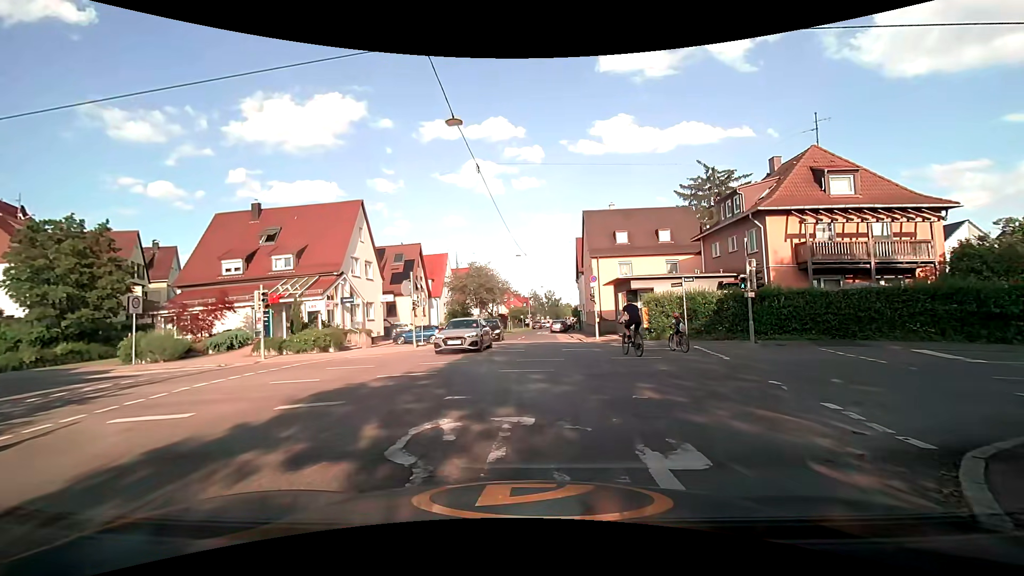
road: tertiary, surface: asphalt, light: Day
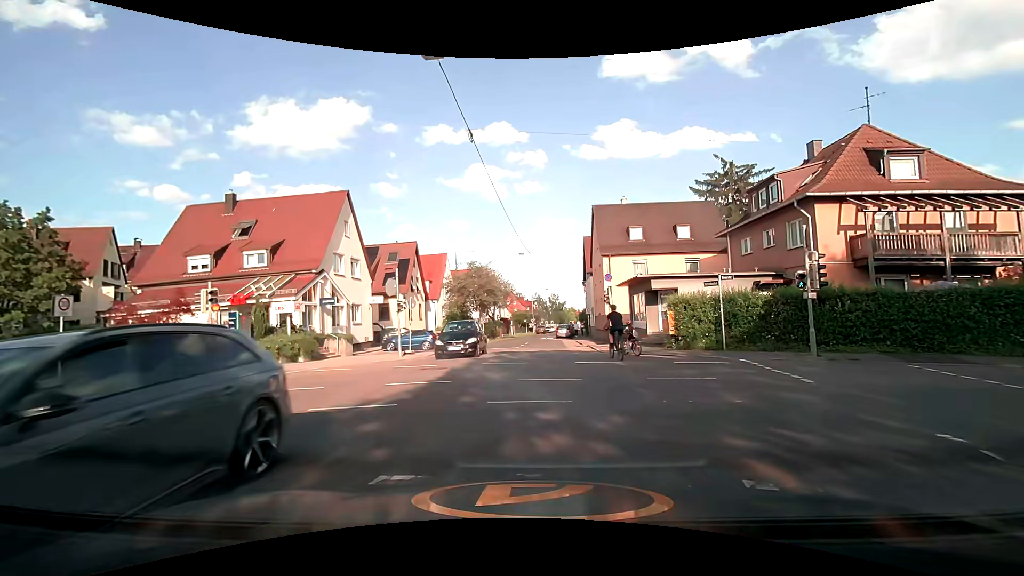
(+0.1, +4.0) m; +1°
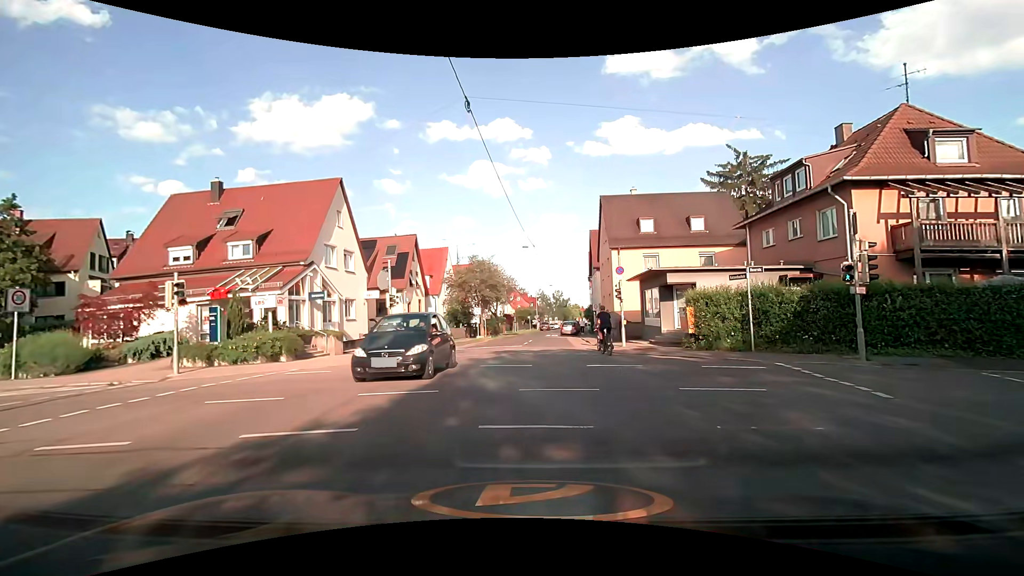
(0.0, +2.0) m; -2°
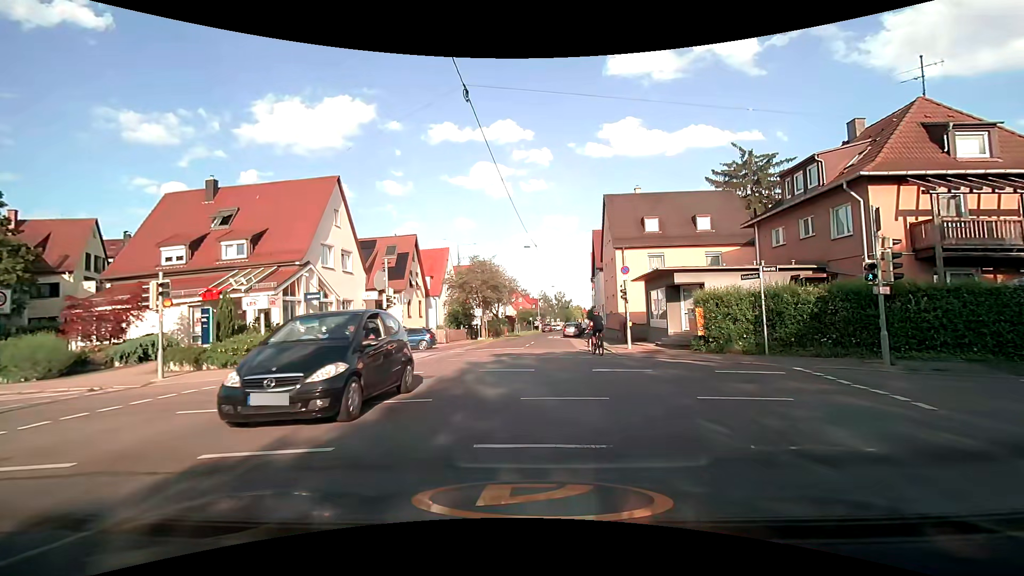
(0.0, +0.8) m; 0°
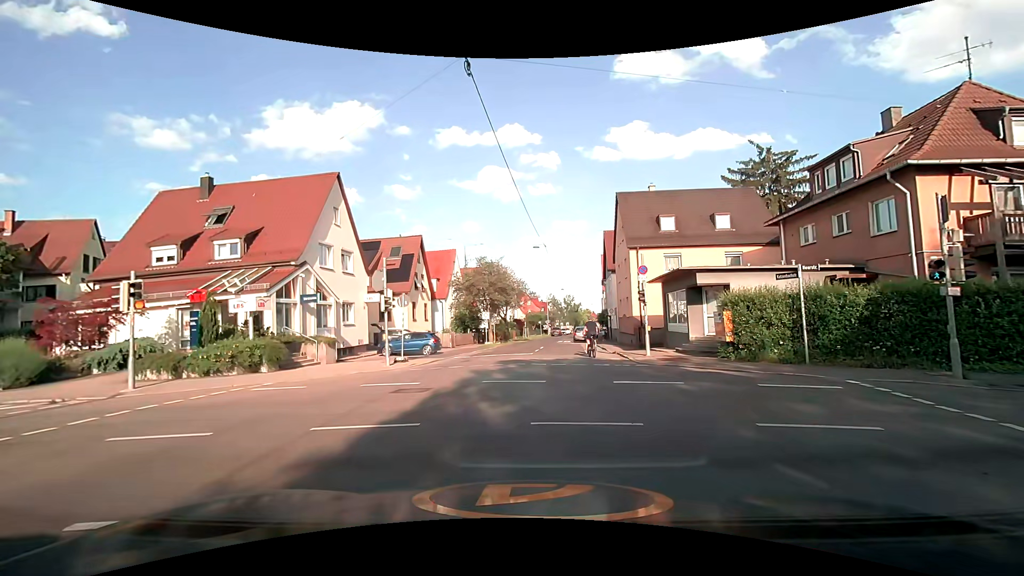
(0.0, +1.7) m; +1°
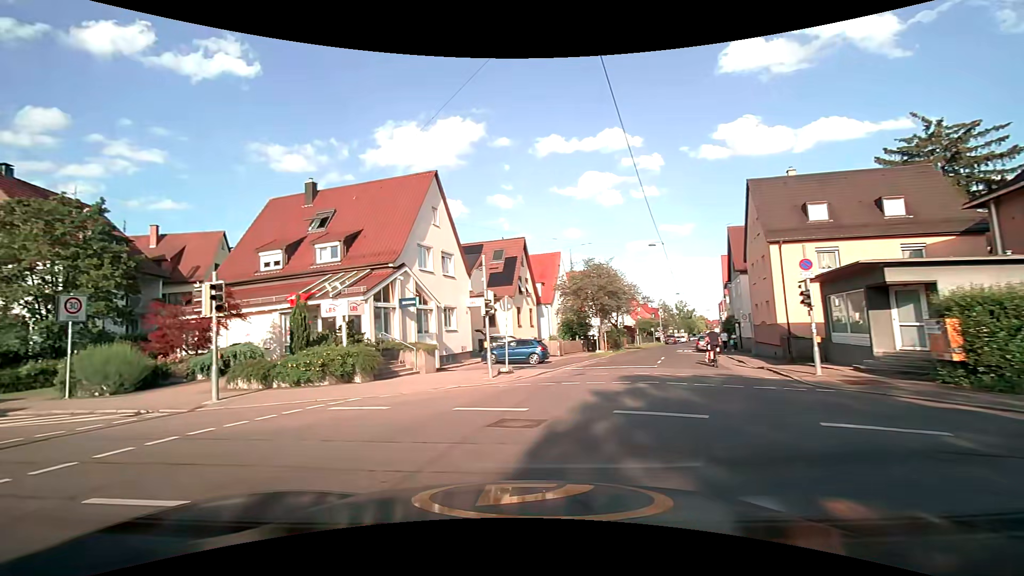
(-0.3, +3.2) m; -11°
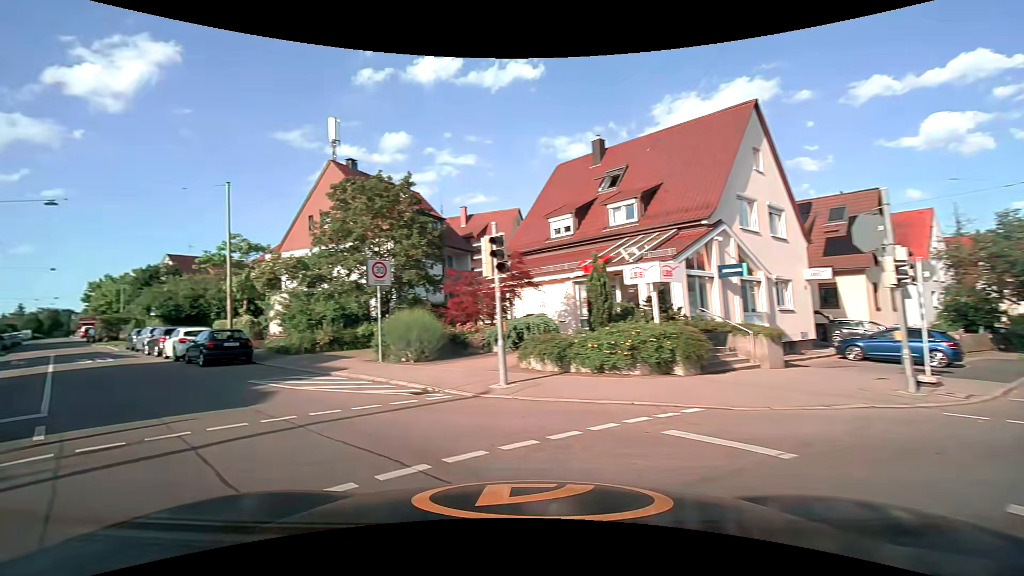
(-1.5, +4.9) m; -32°
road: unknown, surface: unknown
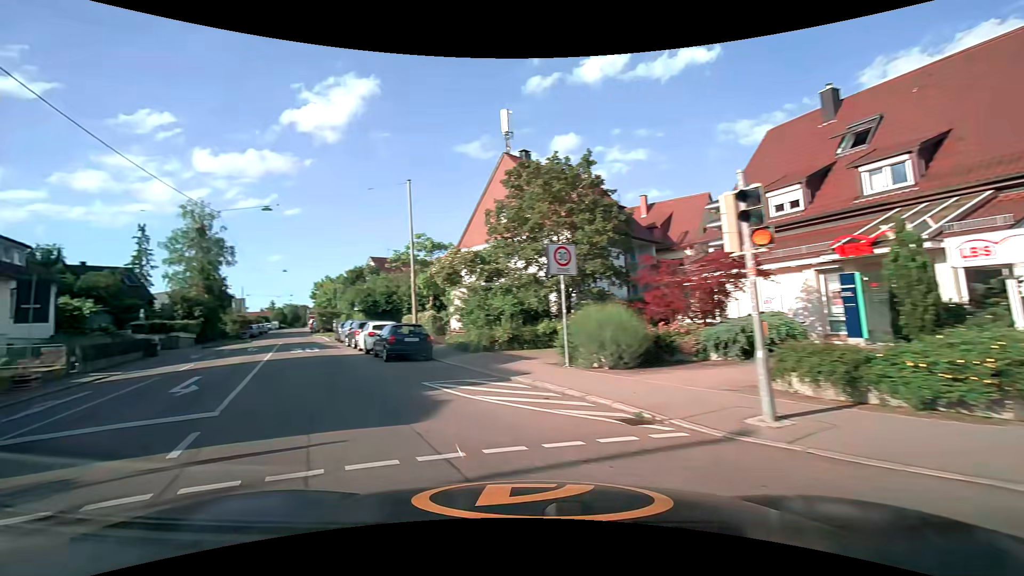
(-0.6, +3.1) m; -21°
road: residential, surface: asphalt
